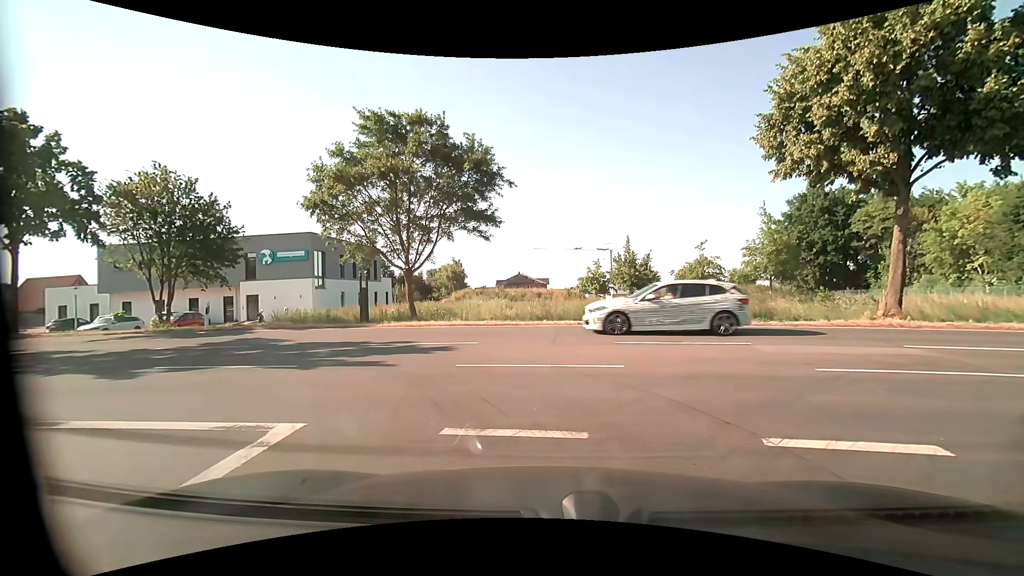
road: residential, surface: asphalt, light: Day
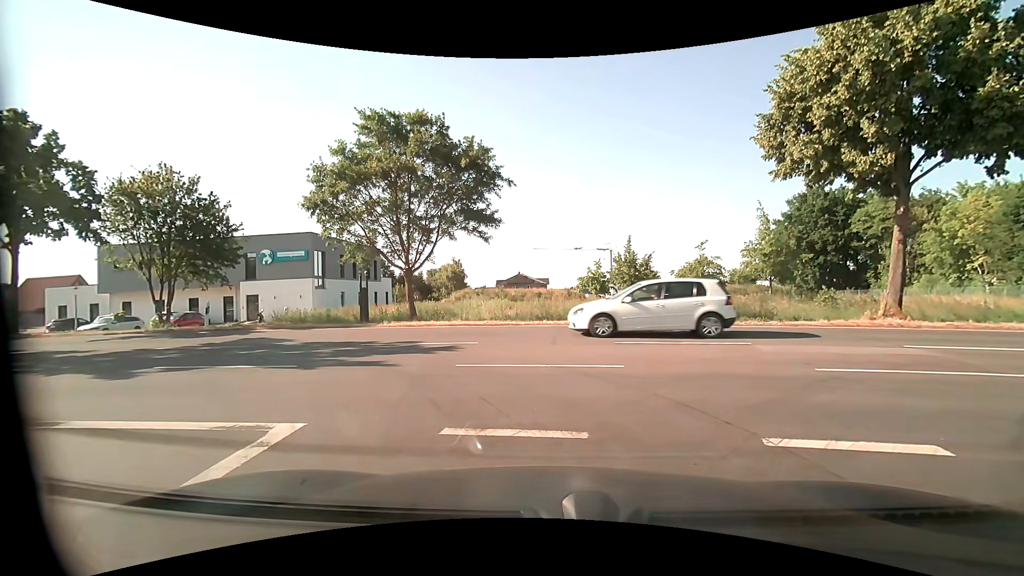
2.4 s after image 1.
(0.0, 0.0) m; 0°
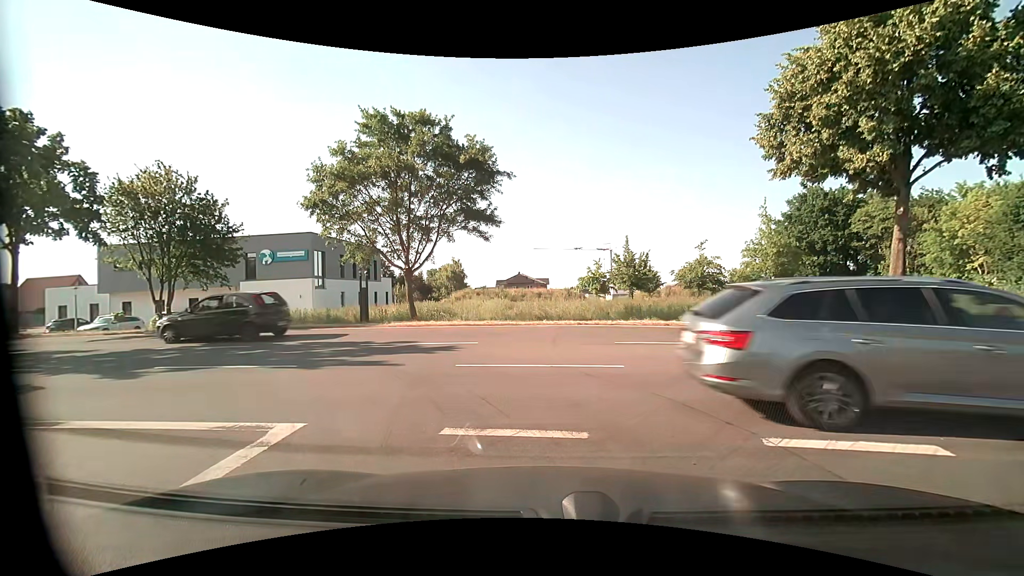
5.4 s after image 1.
(0.0, 0.0) m; 0°
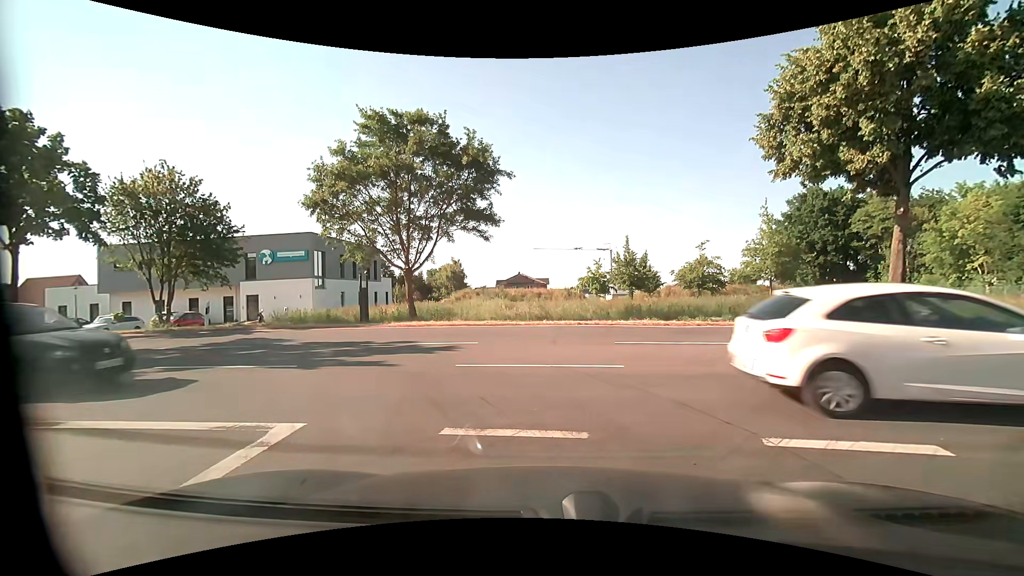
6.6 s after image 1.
(0.0, 0.0) m; 0°
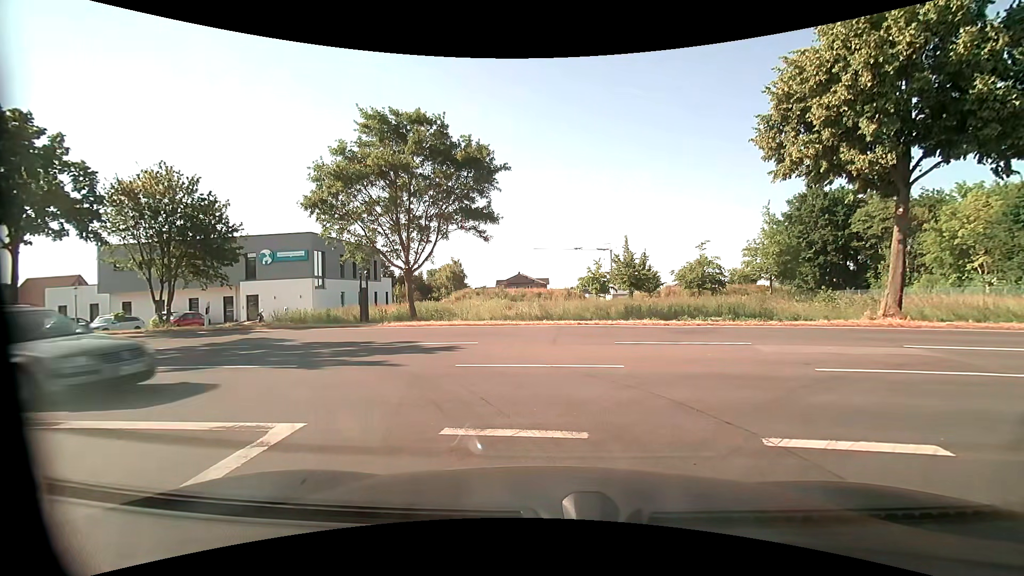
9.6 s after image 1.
(0.0, 0.0) m; 0°
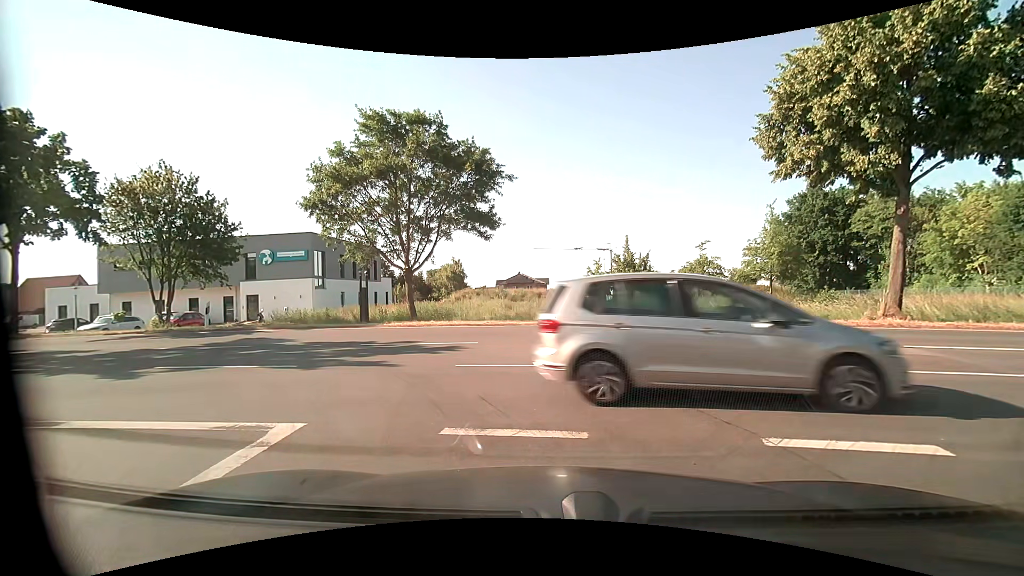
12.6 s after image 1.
(0.0, 0.0) m; 0°
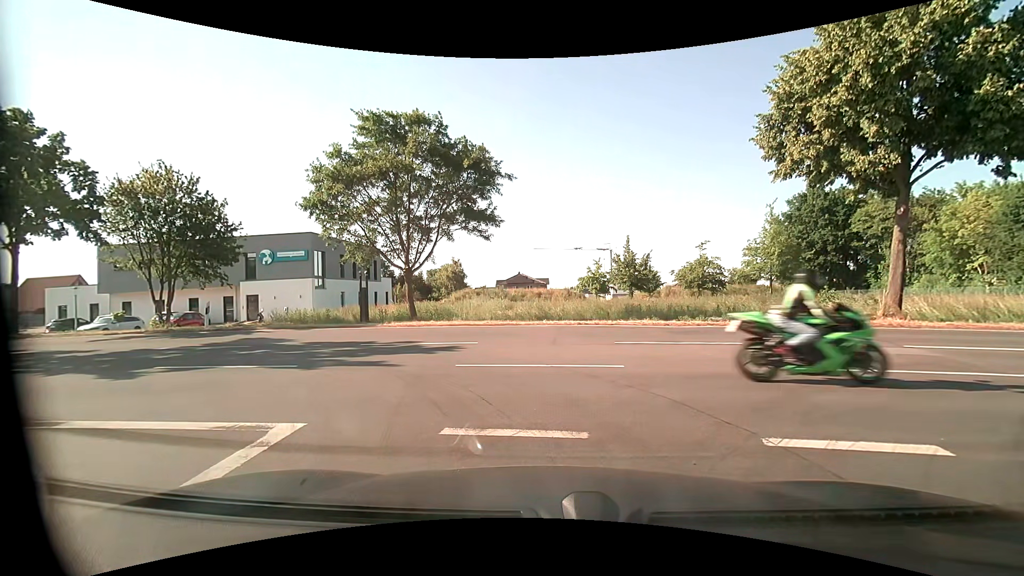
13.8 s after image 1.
(0.0, 0.0) m; 0°
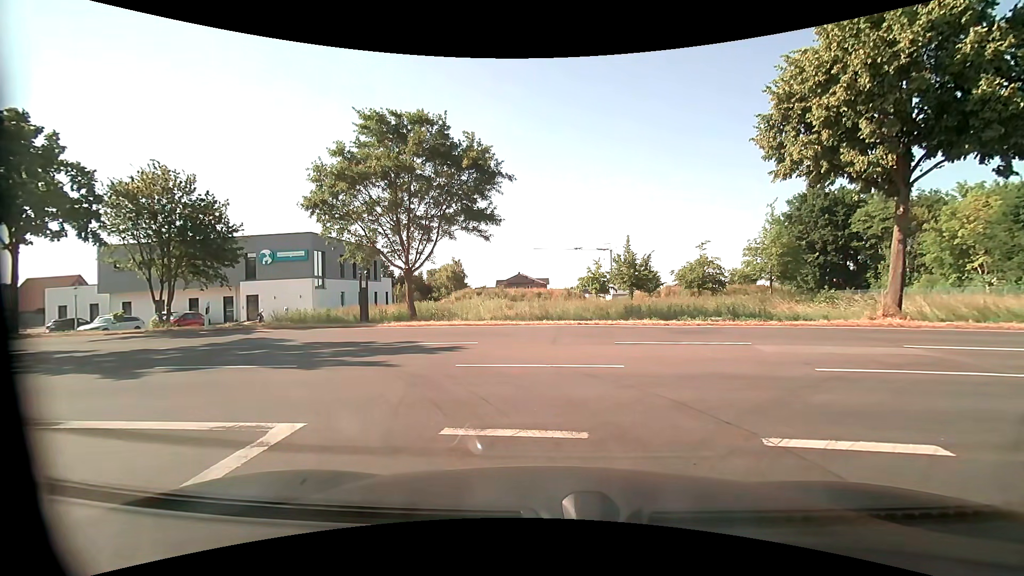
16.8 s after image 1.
(0.0, 0.0) m; 0°
